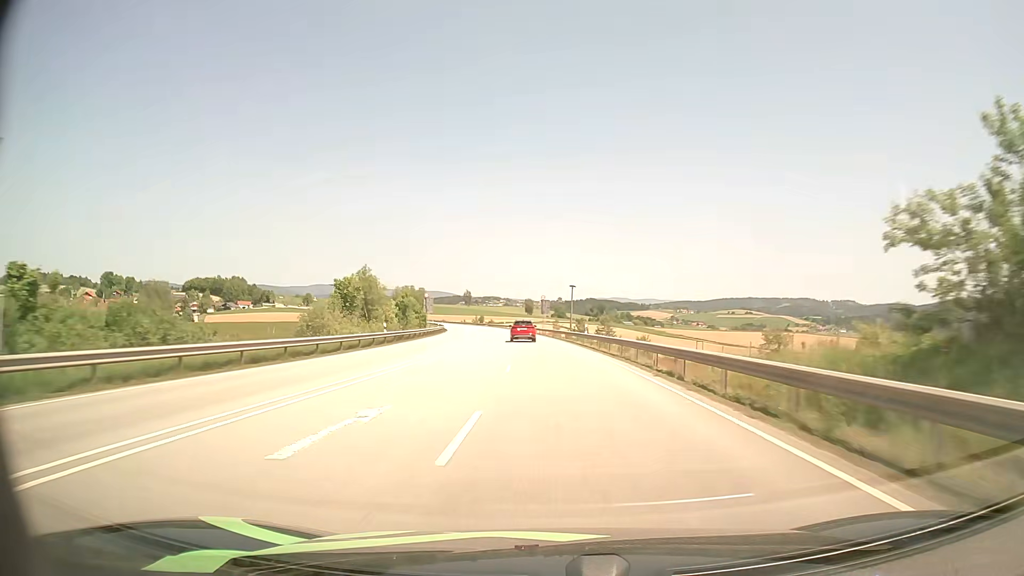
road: primary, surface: asphalt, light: Day
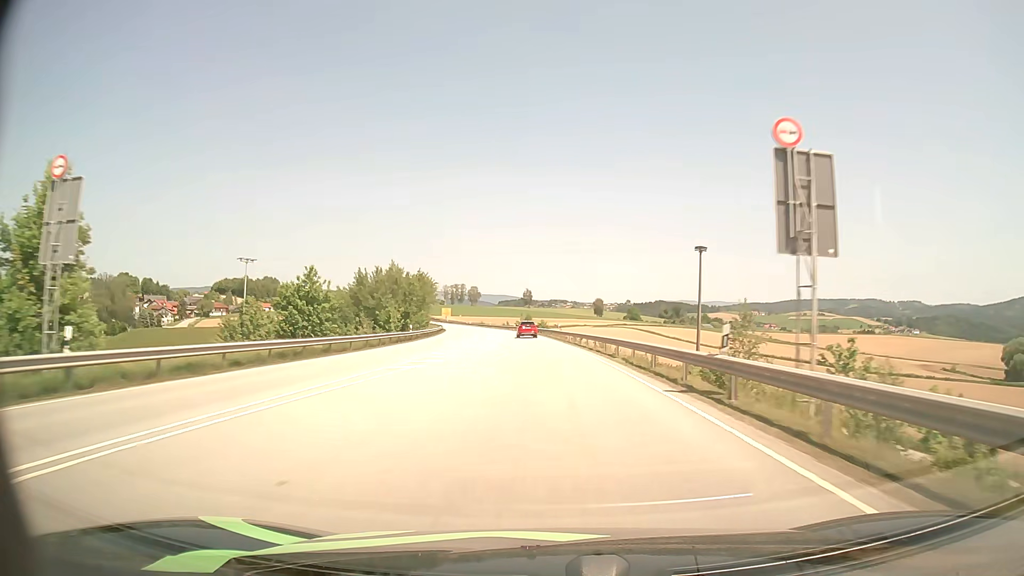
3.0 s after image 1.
(-4.0, +81.8) m; -6°
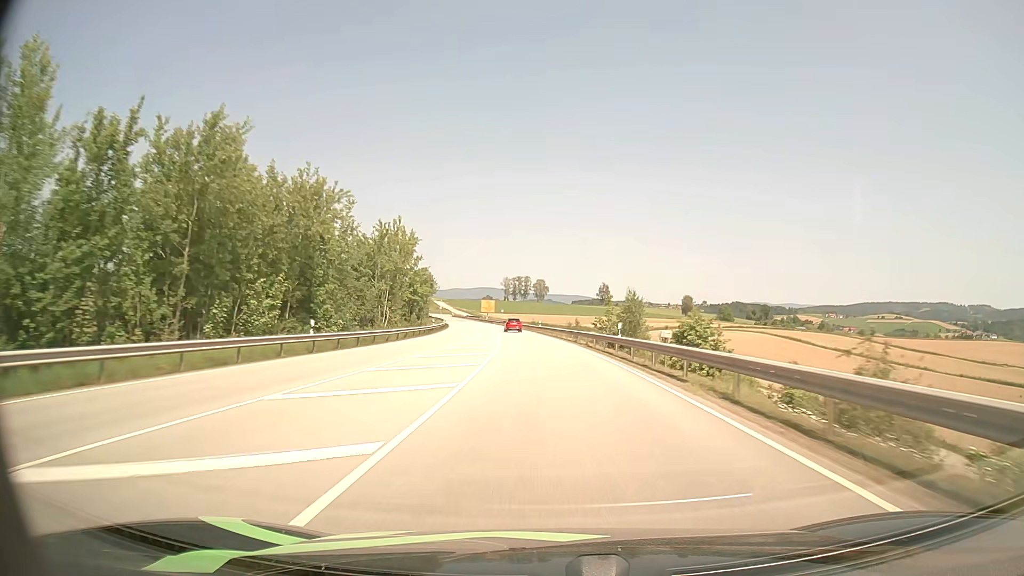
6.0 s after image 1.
(-4.5, +83.7) m; -6°
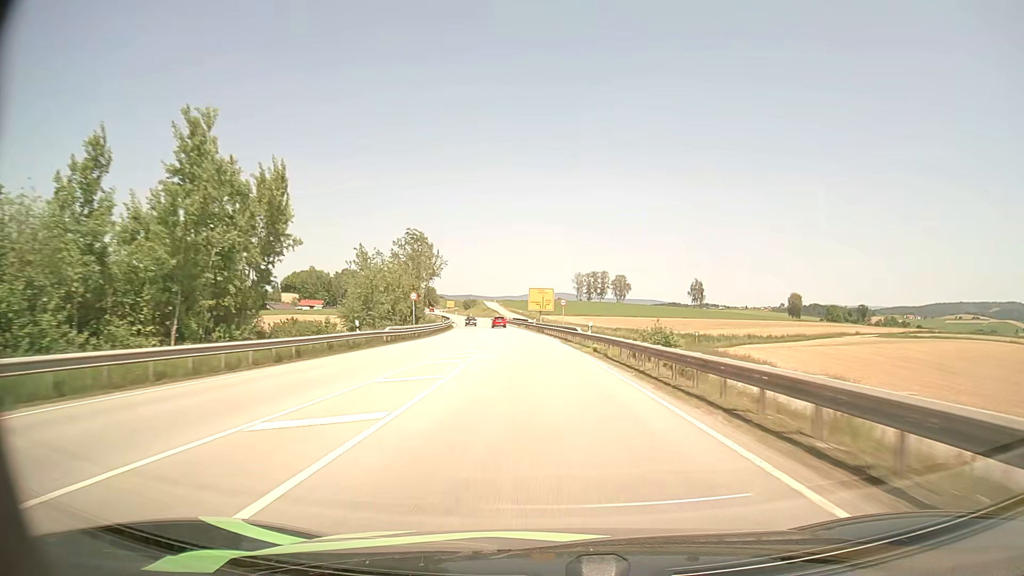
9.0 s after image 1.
(-4.3, +80.2) m; -6°
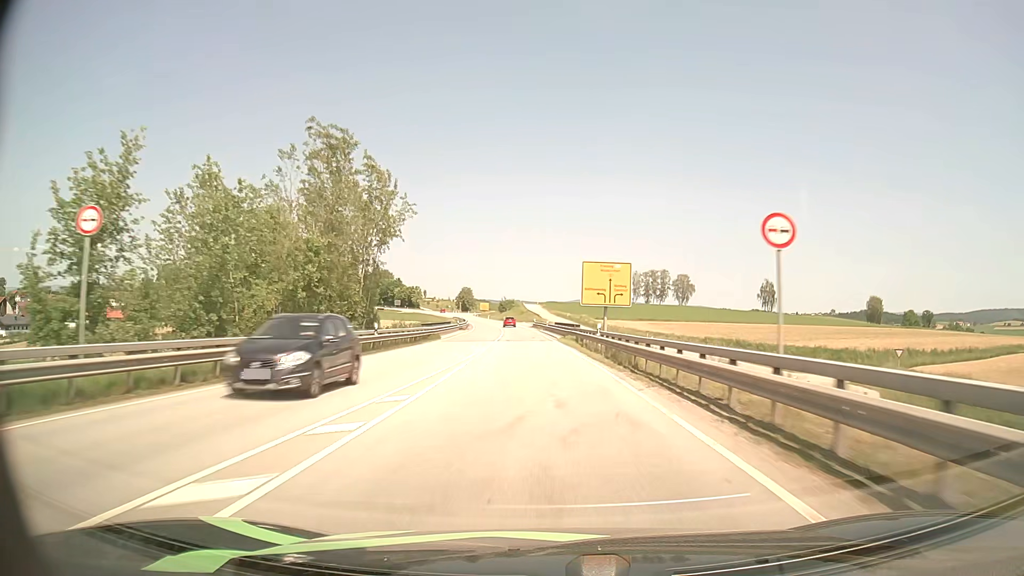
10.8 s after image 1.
(-1.6, +45.9) m; -4°
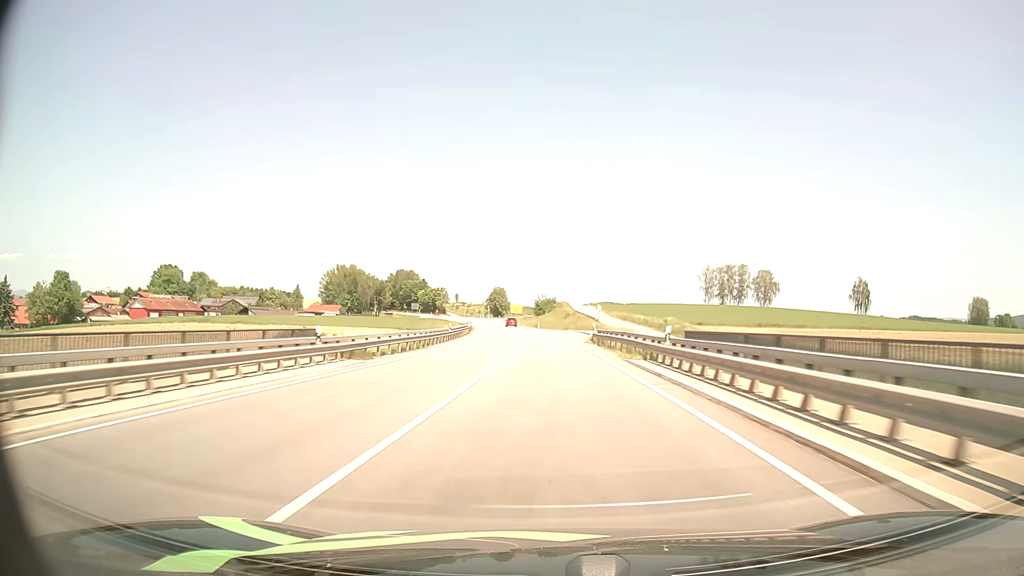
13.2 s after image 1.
(-2.4, +60.7) m; -4°
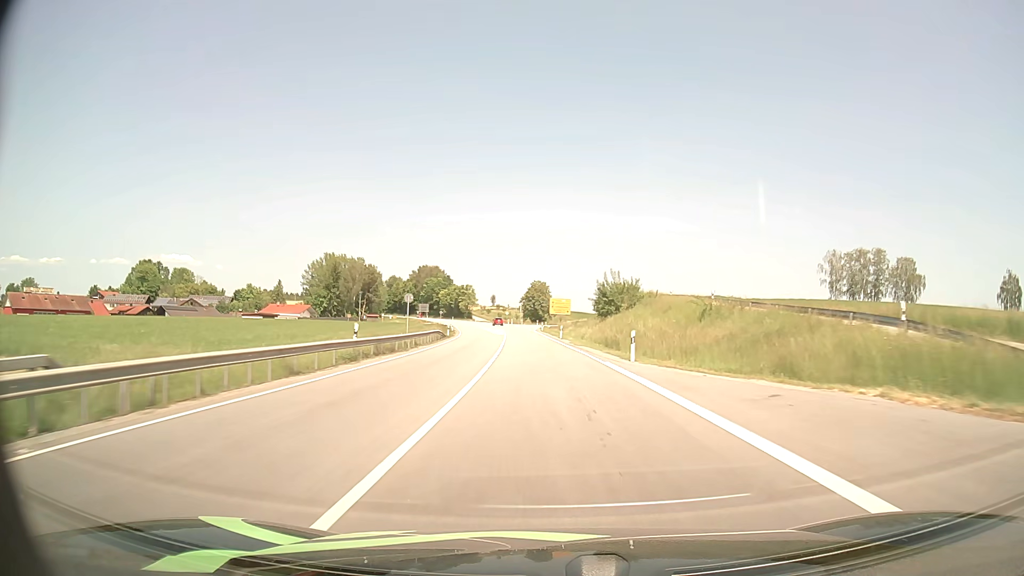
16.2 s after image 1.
(-2.4, +76.3) m; -4°
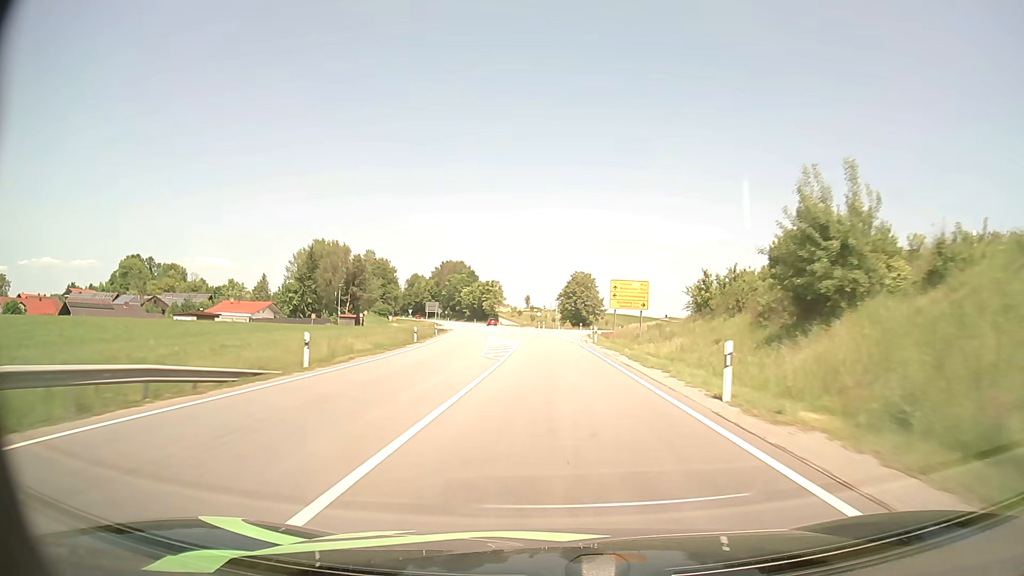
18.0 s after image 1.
(-1.3, +46.5) m; -3°
(0, +10) (0, +20) (-1, +30) (-1, +40) (-1, +50) (-2, +60) (-2, +70) (-3, +80) (-4, +90) (-5, +100) m
